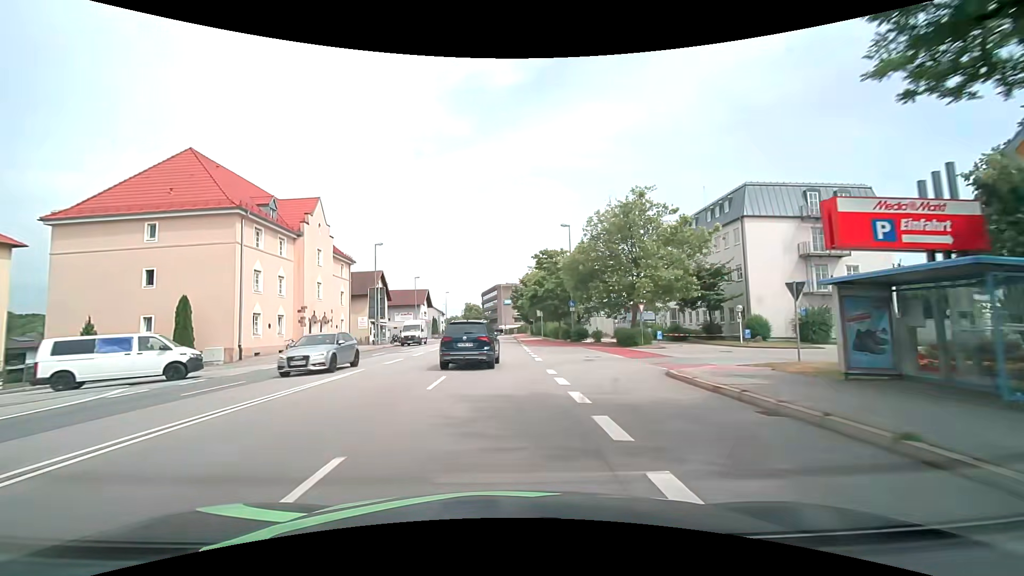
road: primary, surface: asphalt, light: Day
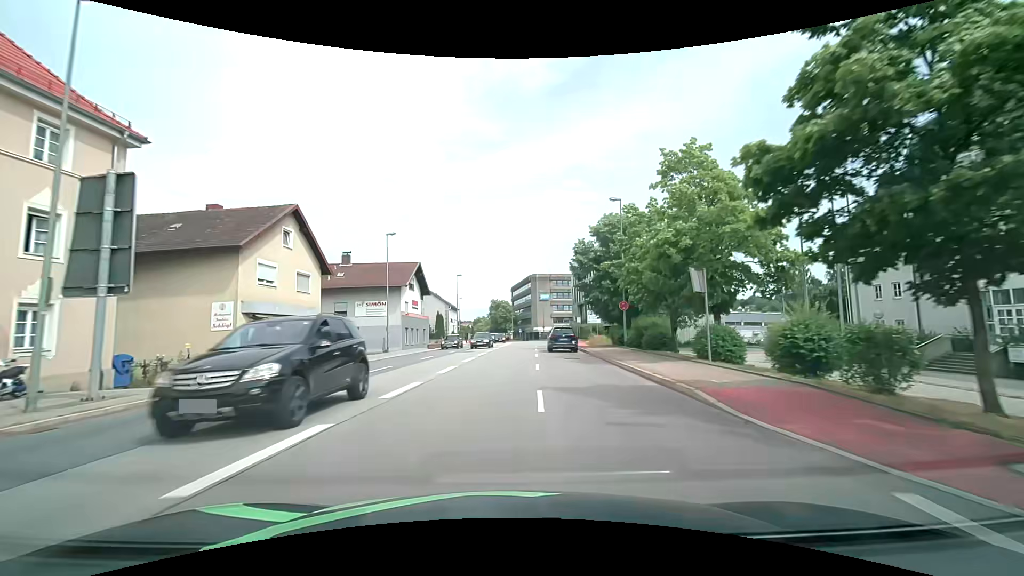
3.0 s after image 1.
(-1.7, +39.2) m; -3°
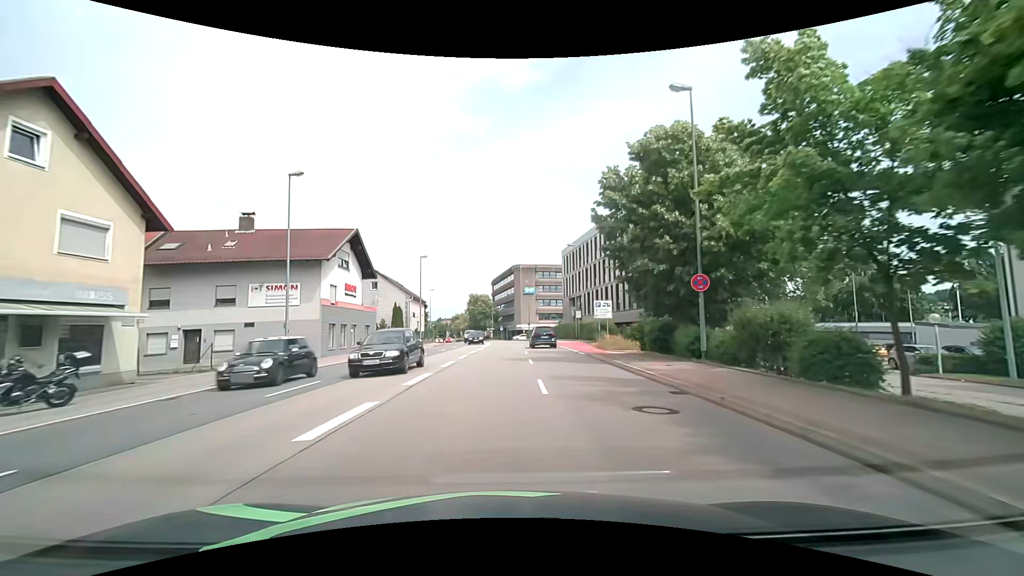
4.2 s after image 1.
(+0.2, +16.2) m; +2°
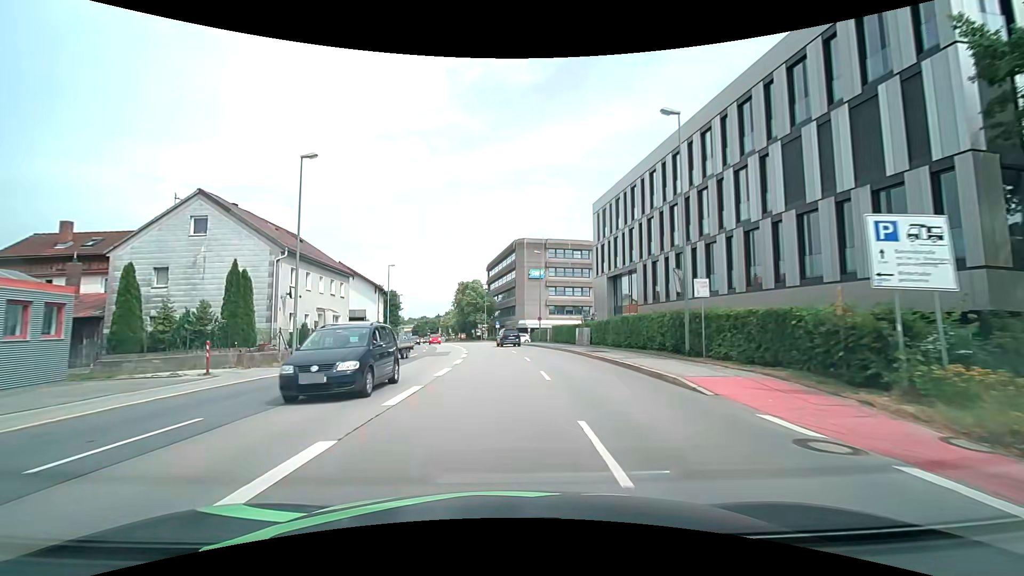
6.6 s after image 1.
(+0.1, +33.0) m; 0°
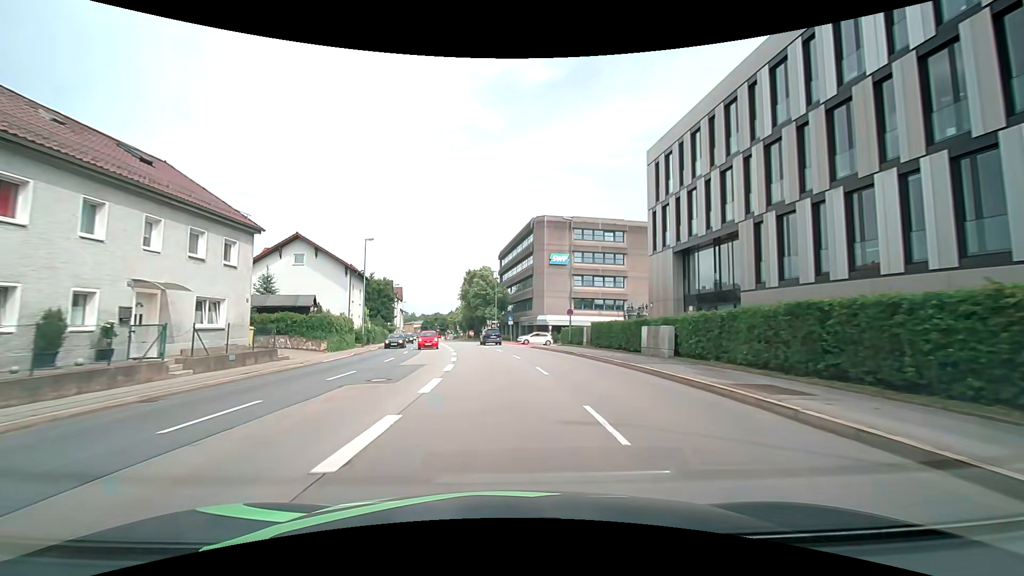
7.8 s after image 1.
(-0.2, +16.4) m; -1°
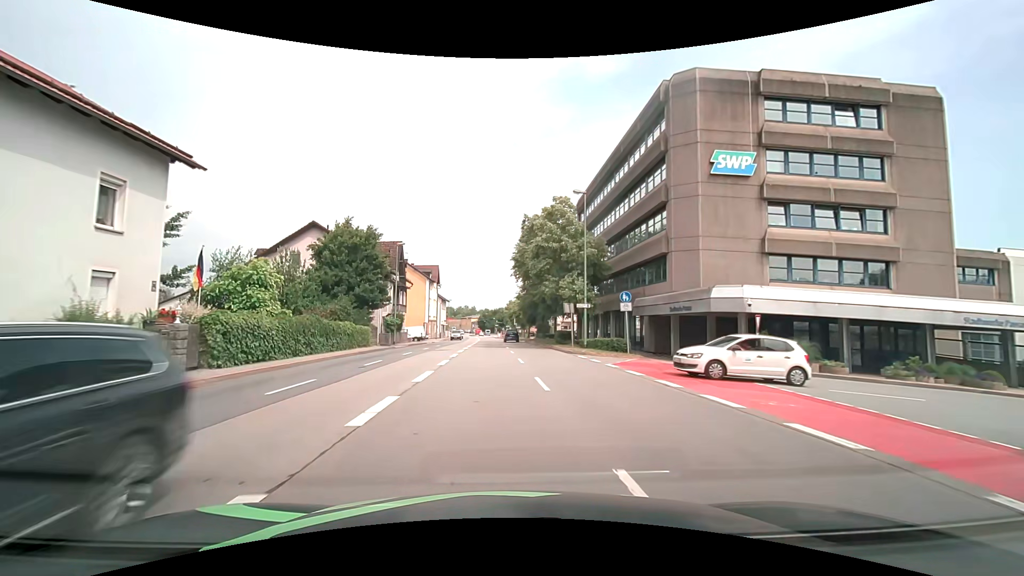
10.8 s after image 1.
(-2.1, +39.9) m; -7°
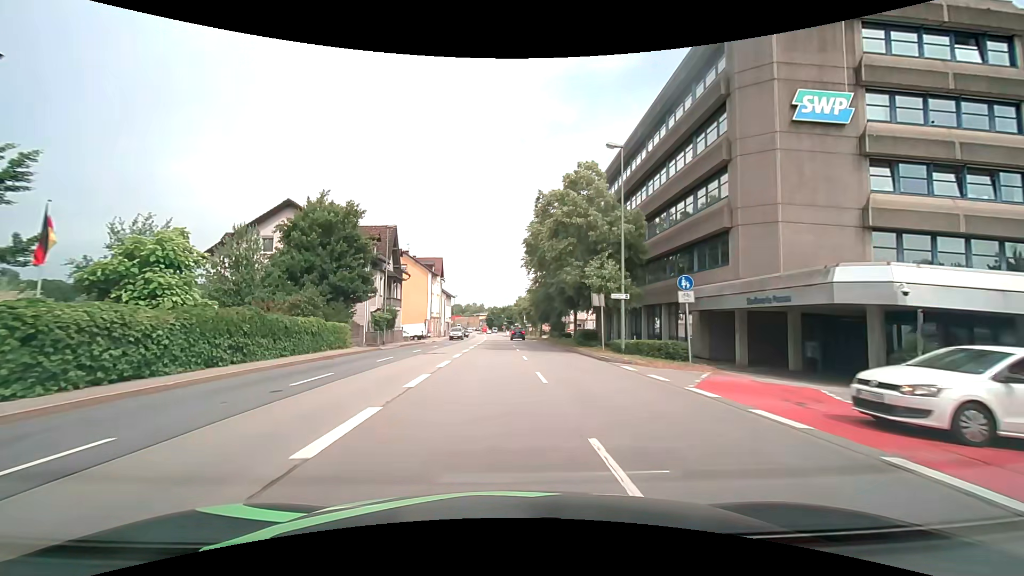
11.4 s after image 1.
(0.0, +7.8) m; -1°
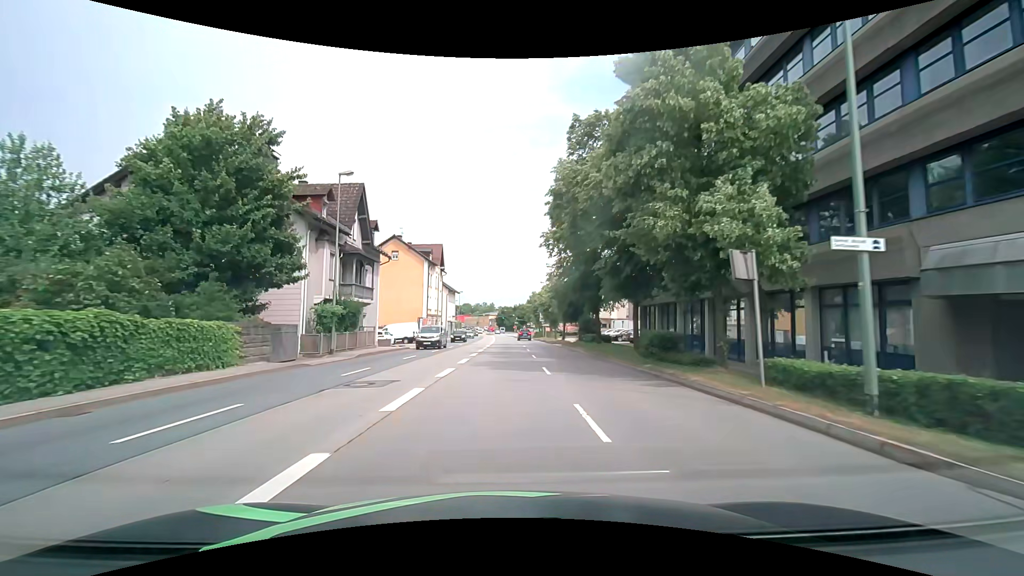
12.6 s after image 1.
(-0.3, +15.0) m; -2°
(0, +10) (0, +20) (0, +30) (0, +40) (0, +50) (0, +60) (0, +70) (0, +80) (0, +90) (0, +100) m
